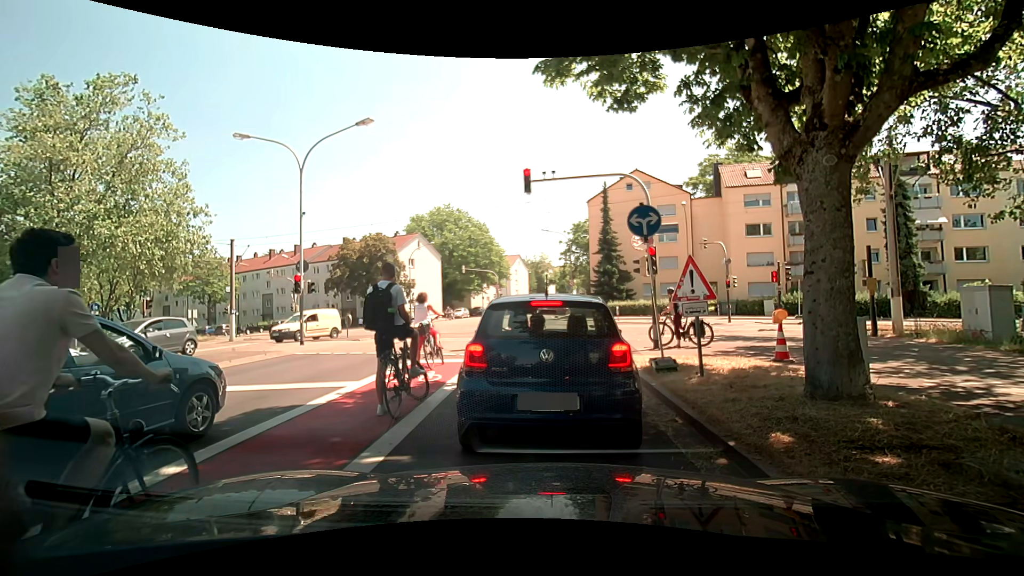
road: tertiary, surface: asphalt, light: Day
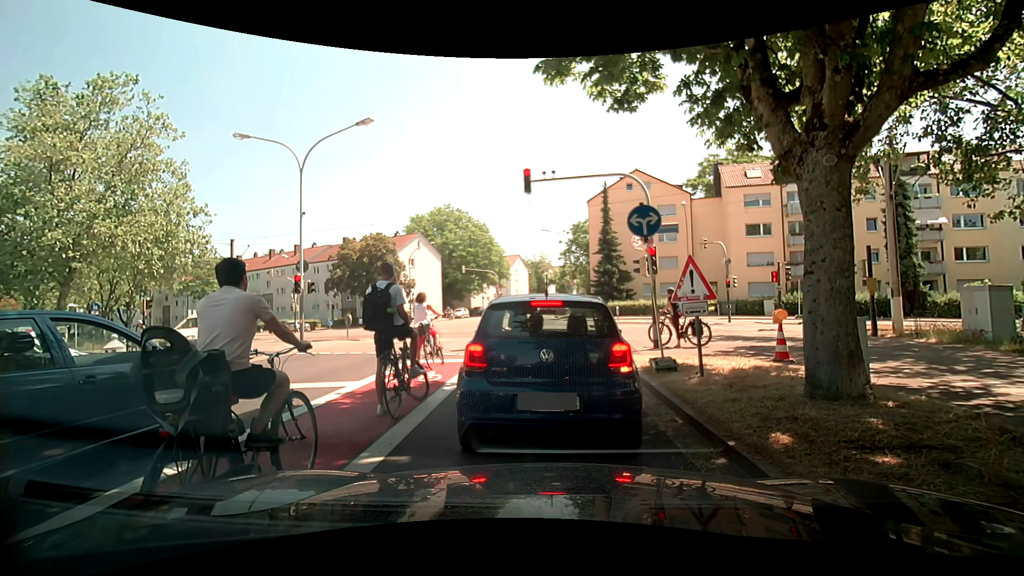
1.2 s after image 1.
(0.0, 0.0) m; 0°
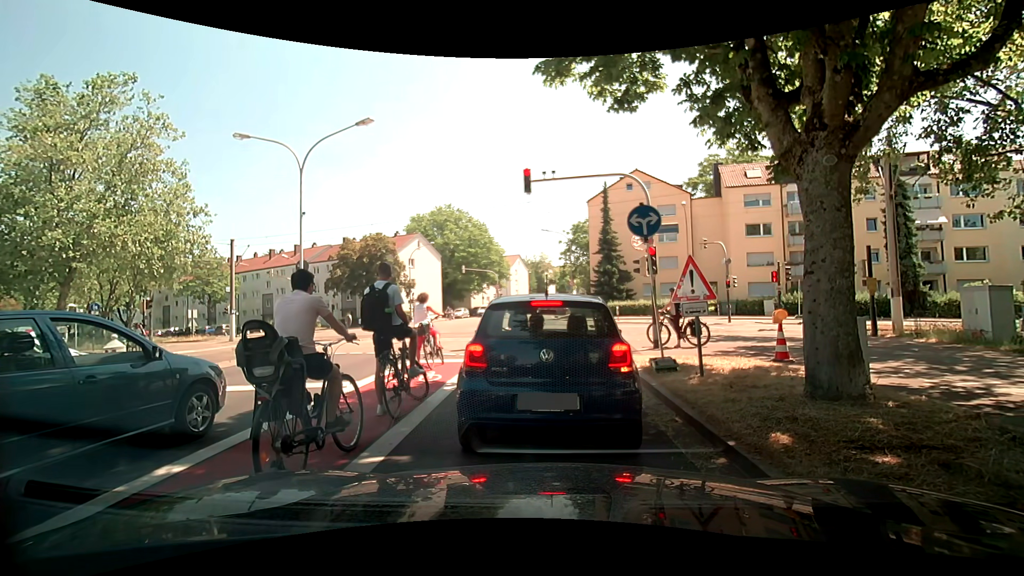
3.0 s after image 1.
(0.0, 0.0) m; 0°
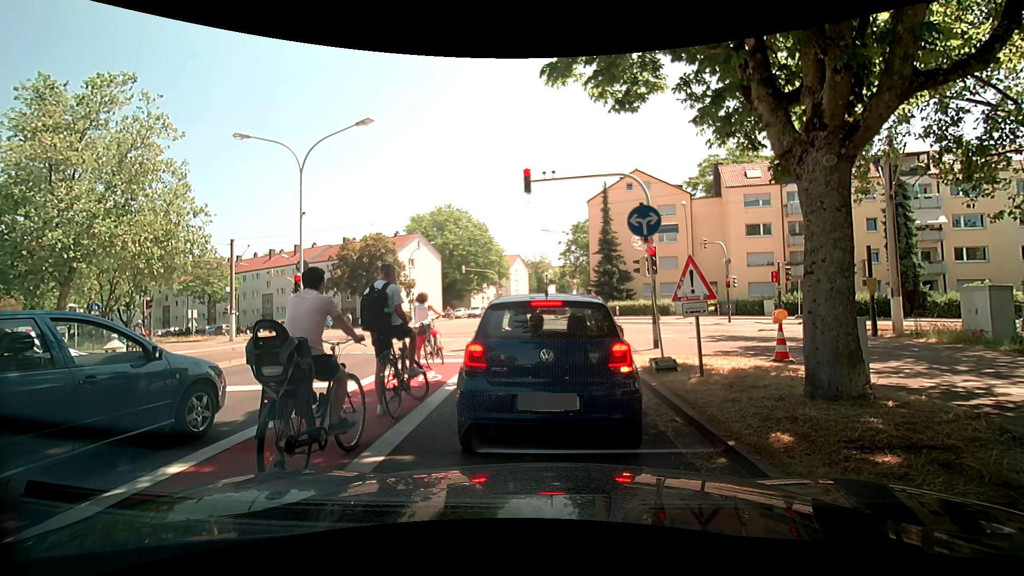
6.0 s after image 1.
(0.0, 0.0) m; 0°
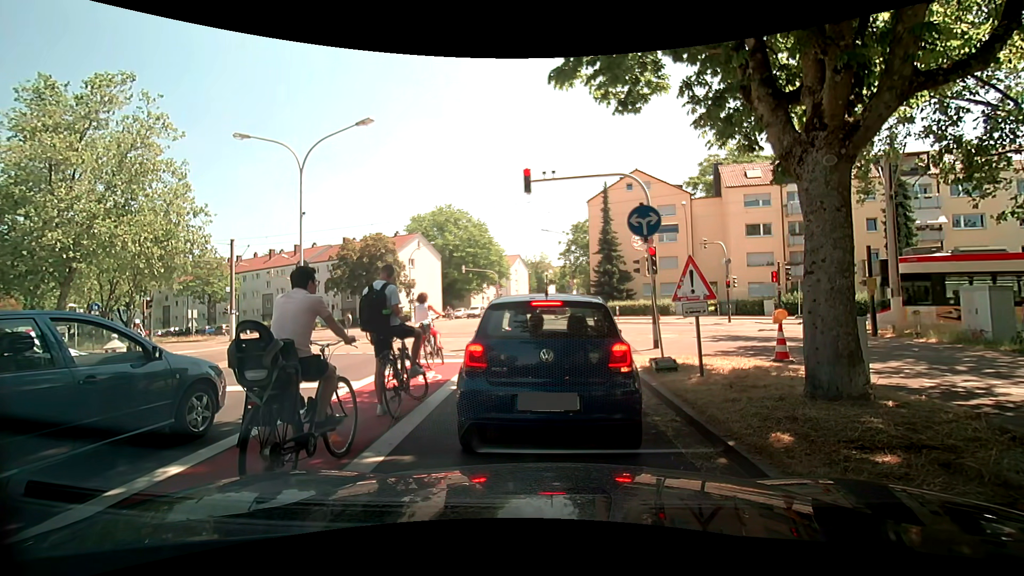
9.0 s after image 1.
(0.0, 0.0) m; 0°
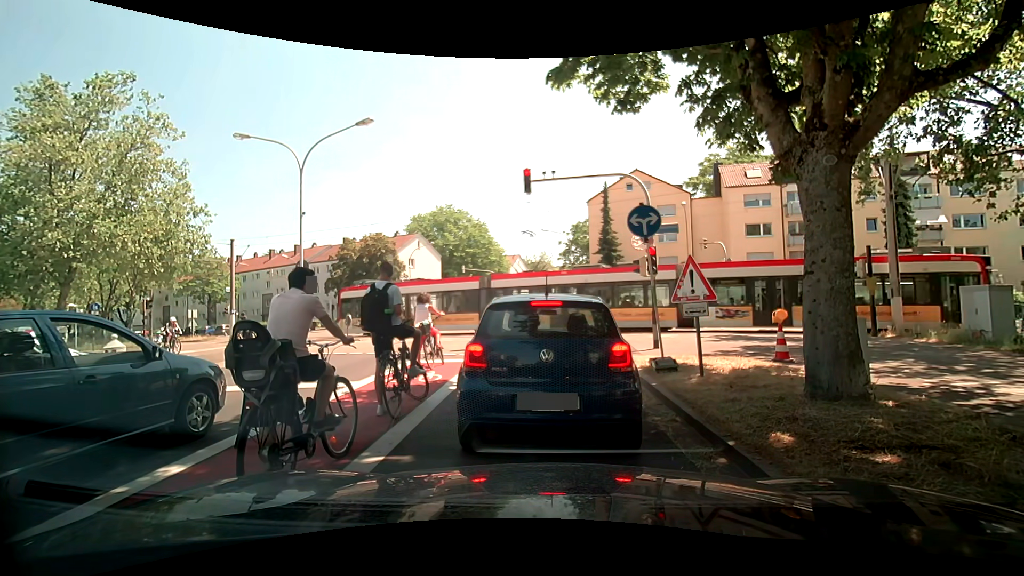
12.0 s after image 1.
(0.0, 0.0) m; 0°
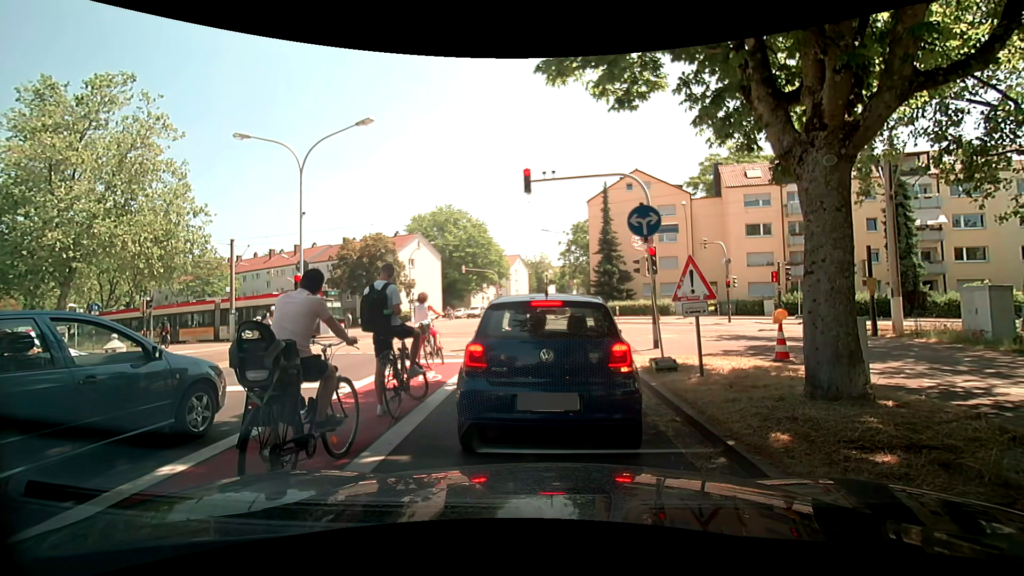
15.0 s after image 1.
(0.0, 0.0) m; 0°
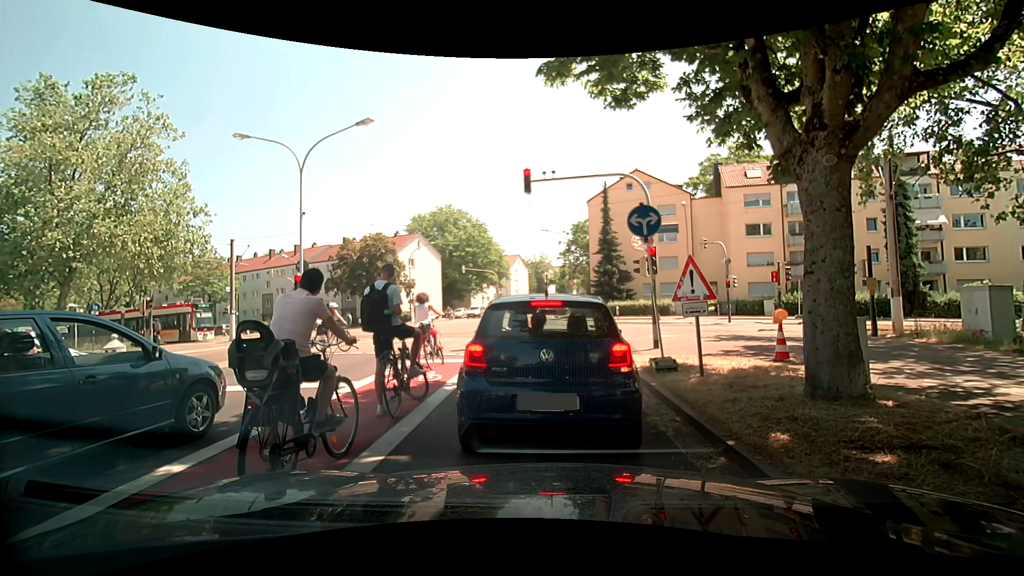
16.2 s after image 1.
(0.0, 0.0) m; 0°
